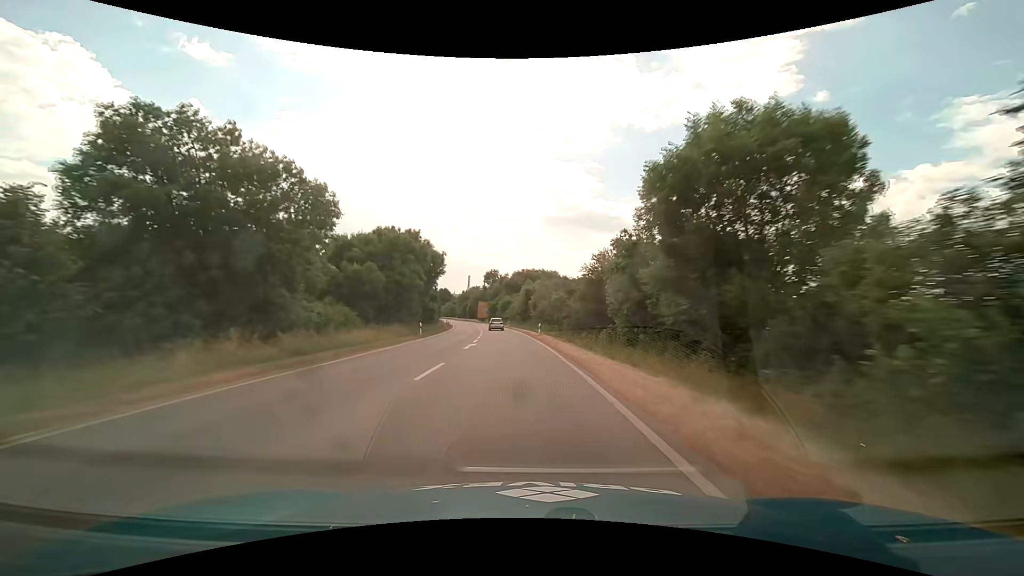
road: primary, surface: asphalt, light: Day
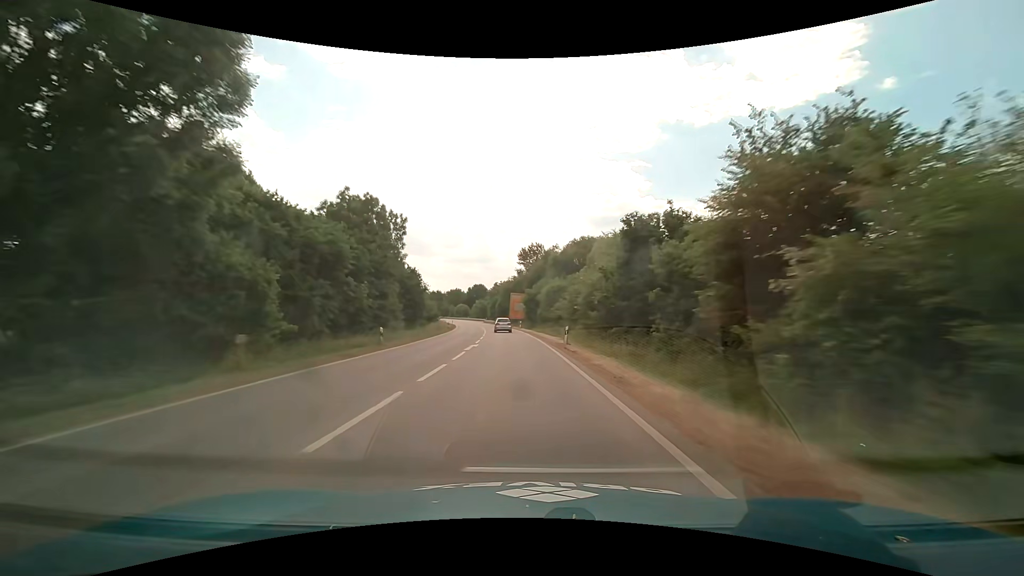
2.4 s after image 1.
(-2.6, +53.2) m; -6°
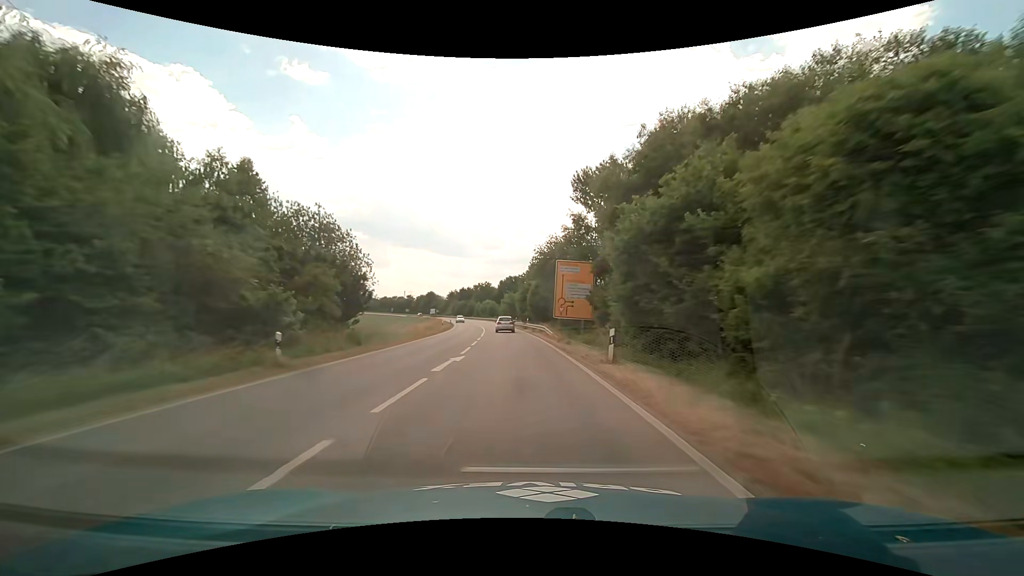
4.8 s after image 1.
(-2.0, +51.1) m; -5°
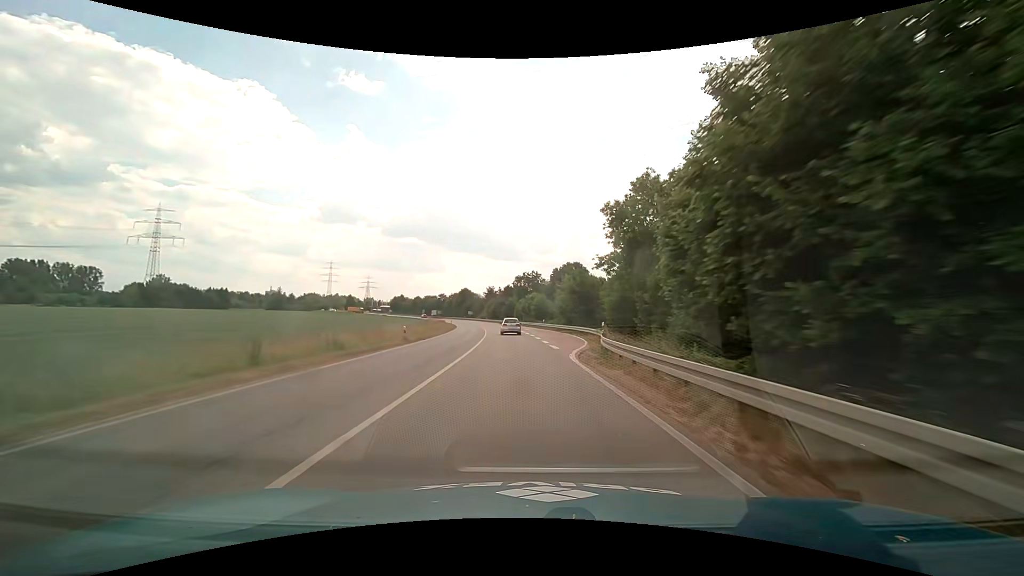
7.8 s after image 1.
(-3.4, +62.0) m; -6°
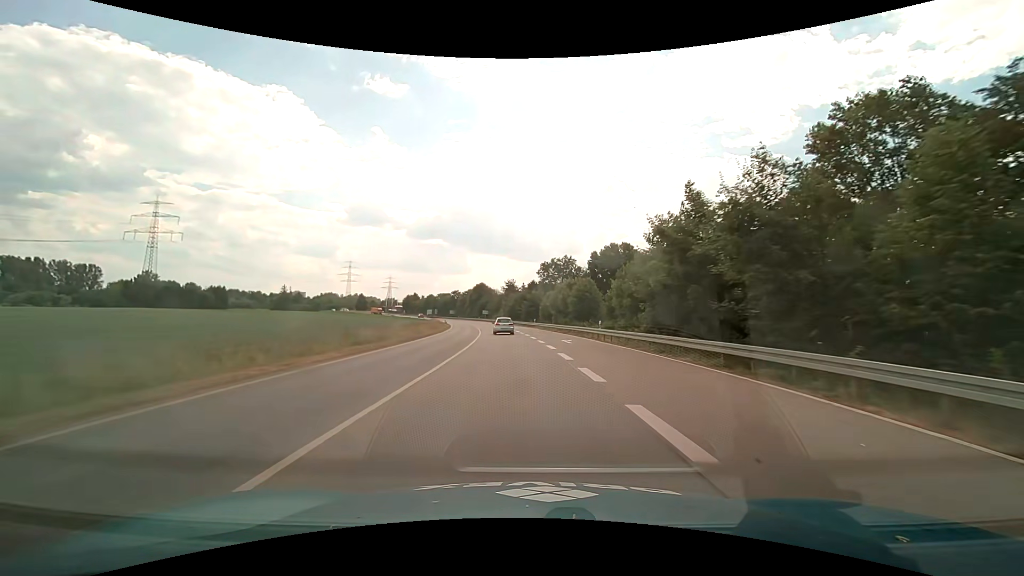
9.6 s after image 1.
(-1.0, +36.5) m; -3°
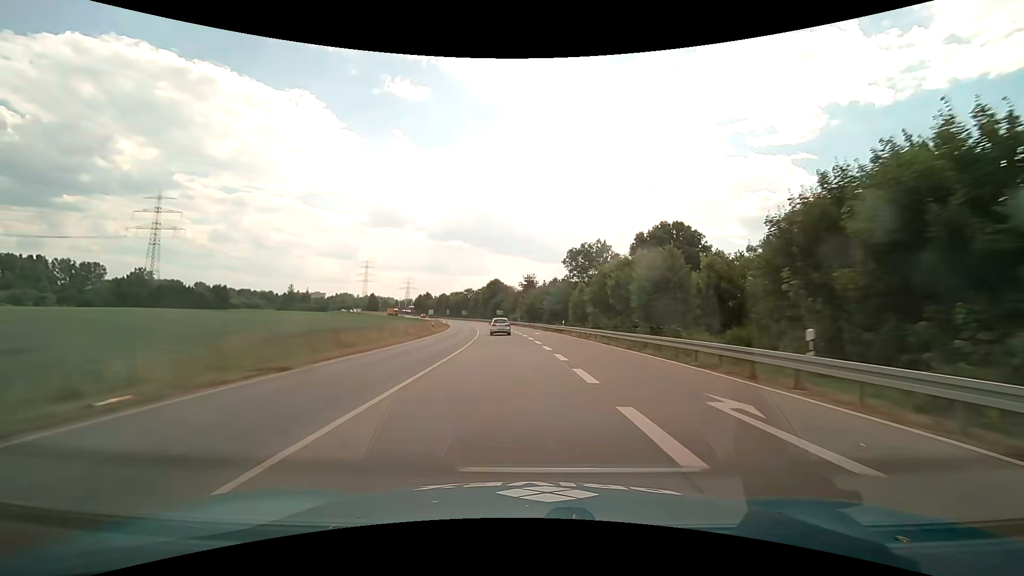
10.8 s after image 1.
(-0.4, +23.9) m; -2°
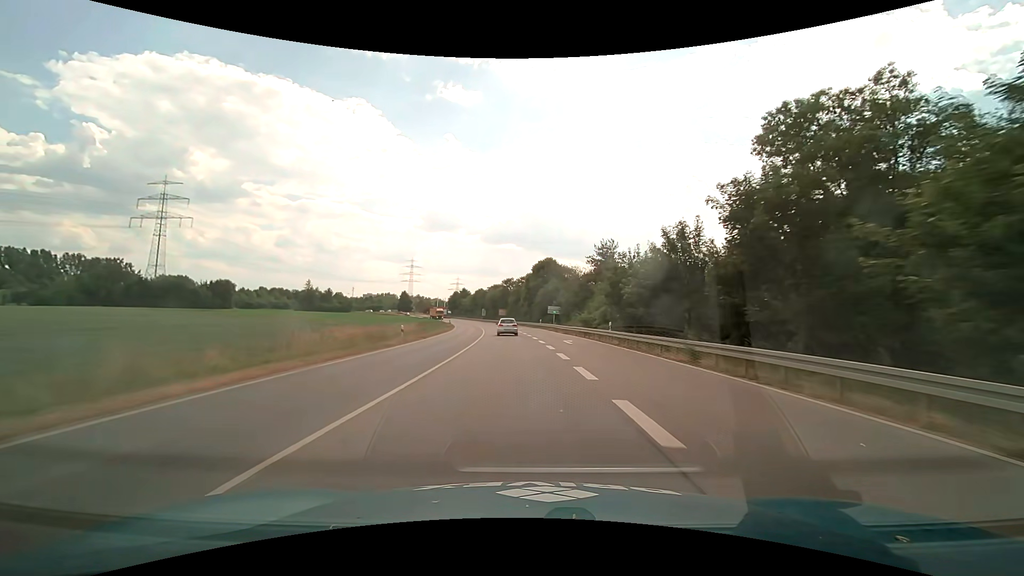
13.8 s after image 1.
(-3.3, +58.7) m; -6°
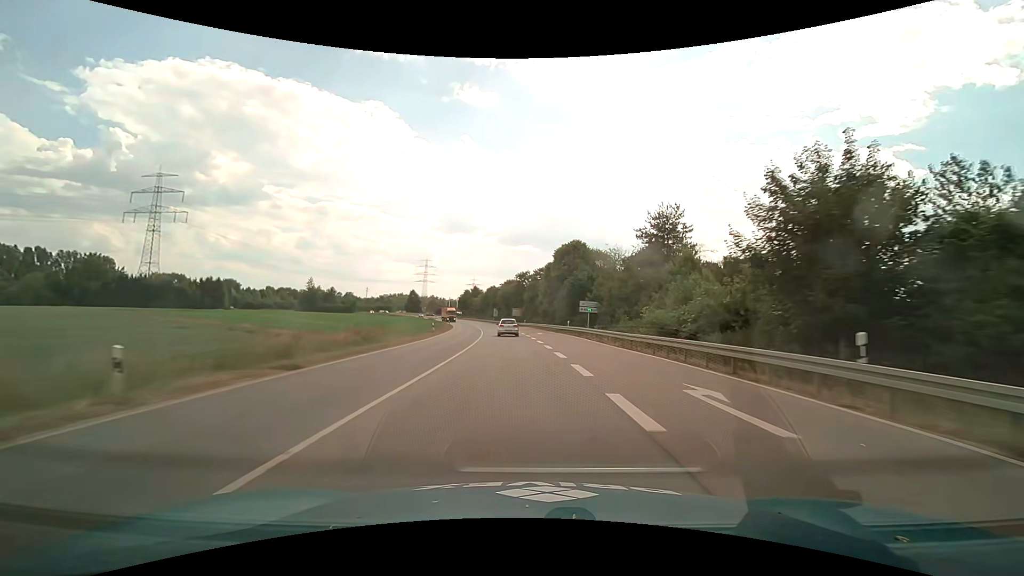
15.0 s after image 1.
(-0.4, +23.0) m; -2°
(0, +10) (0, +20) (-1, +30) (-1, +40) (-2, +50) (-3, +60) (-4, +70) (-5, +80) (-7, +90) (-8, +100) m
